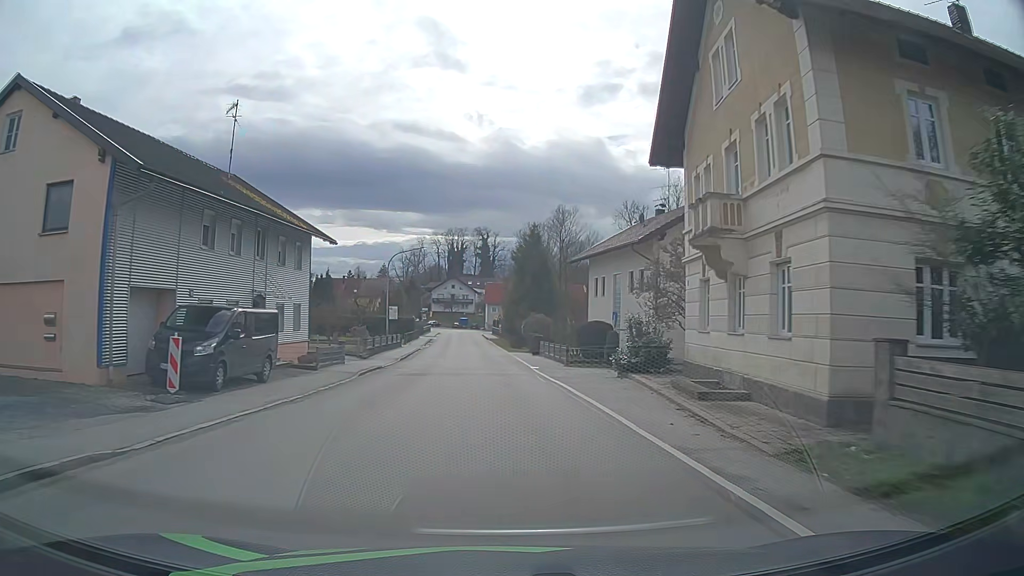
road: secondary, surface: asphalt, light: Day
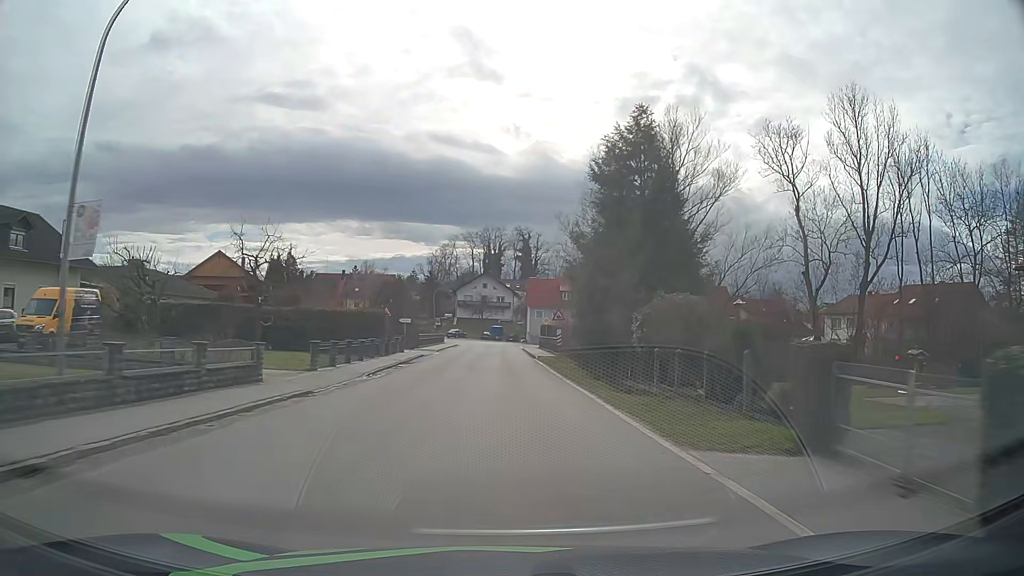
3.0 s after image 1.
(-1.4, +41.3) m; -3°
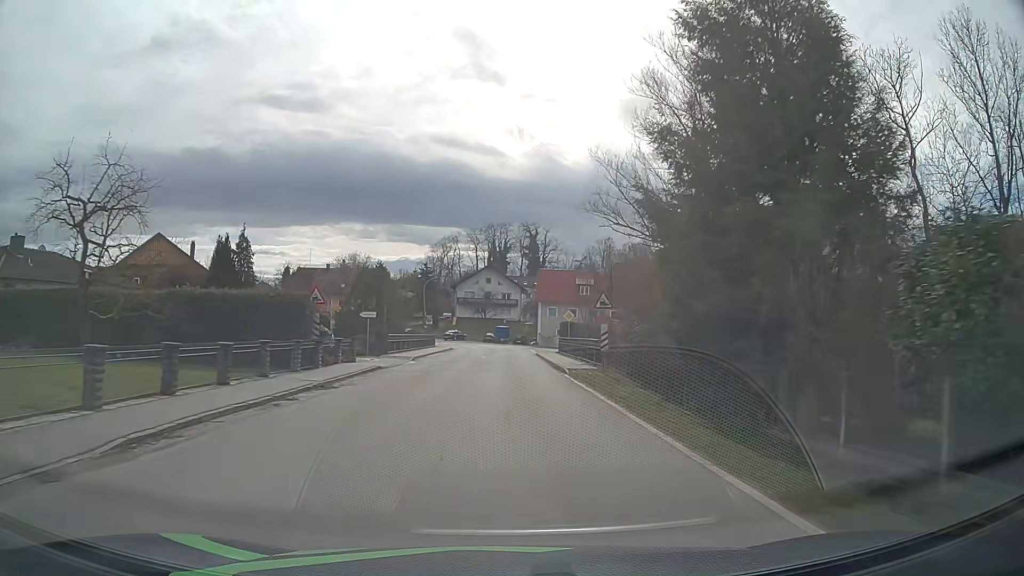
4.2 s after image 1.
(-0.1, +16.7) m; -1°
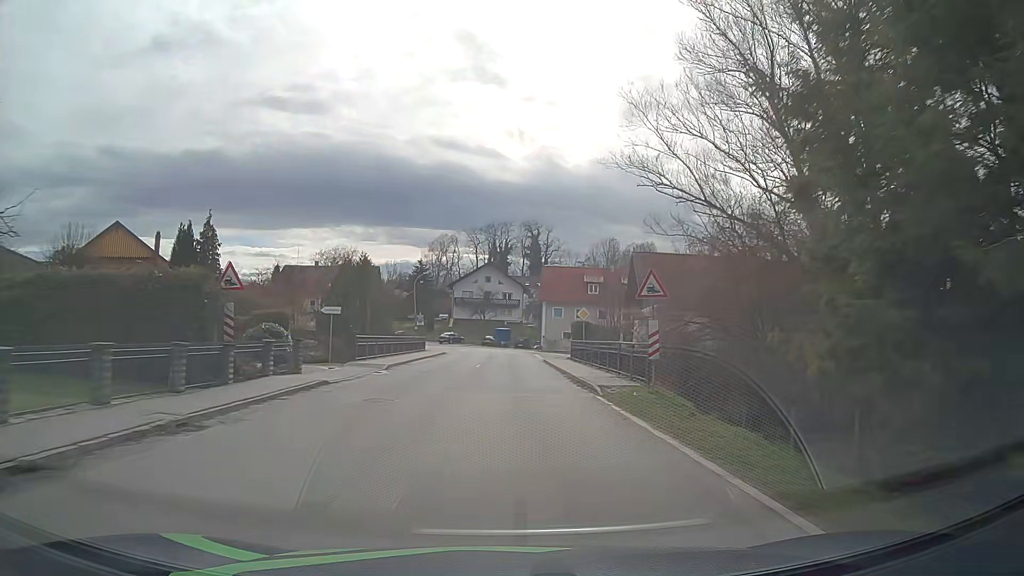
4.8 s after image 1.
(0.0, +8.2) m; 0°
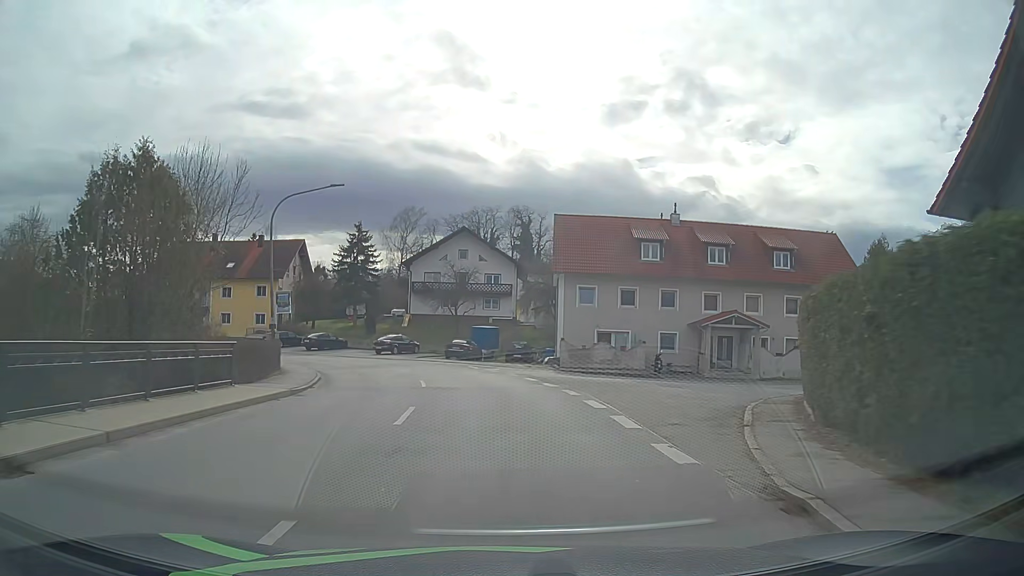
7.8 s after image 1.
(+0.2, +37.5) m; +1°
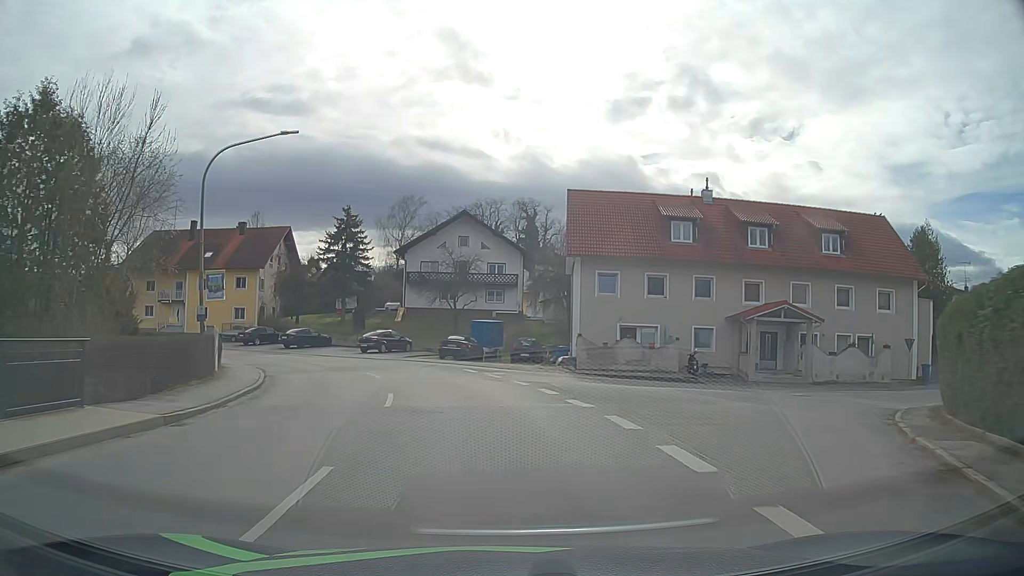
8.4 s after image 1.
(0.0, +7.0) m; 0°
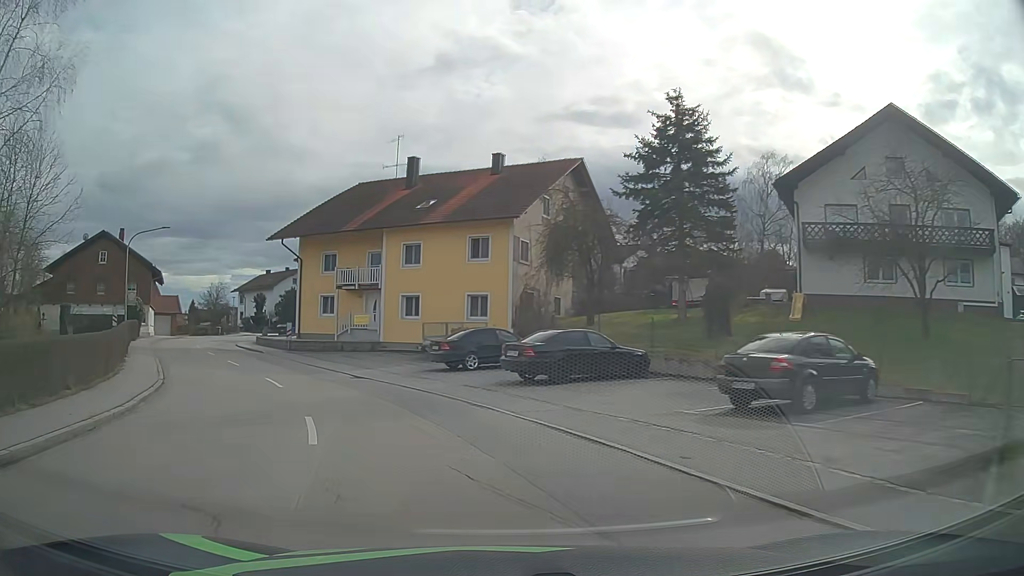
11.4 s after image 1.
(-5.9, +30.9) m; -29°
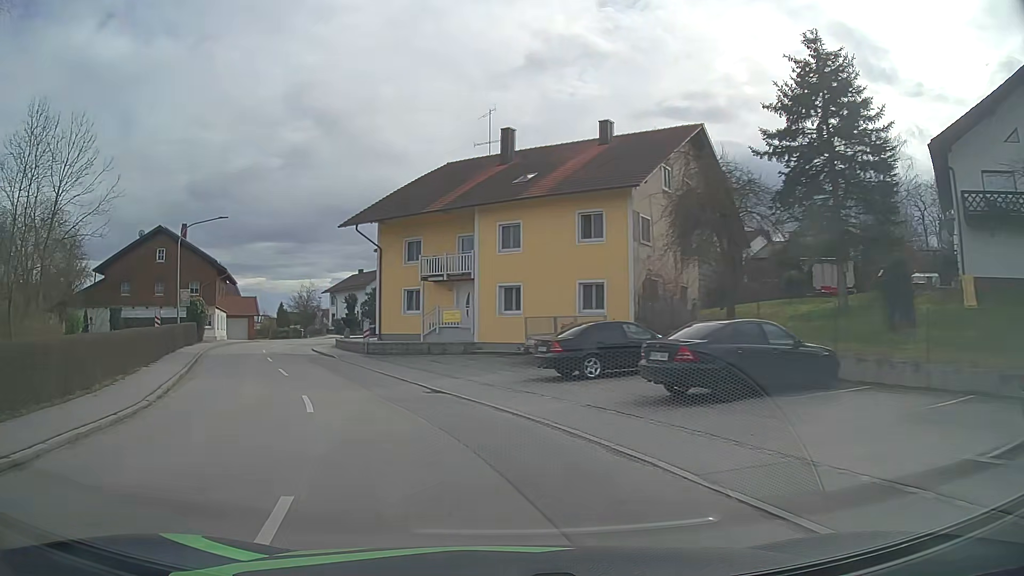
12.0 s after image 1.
(-0.5, +6.1) m; -9°
(-1, +10) (-5, +19) (-9, +28) (-13, +38) (-16, +47) (-16, +57) (-13, +67) (-13, +76) (-19, +84) (-26, +92) m
